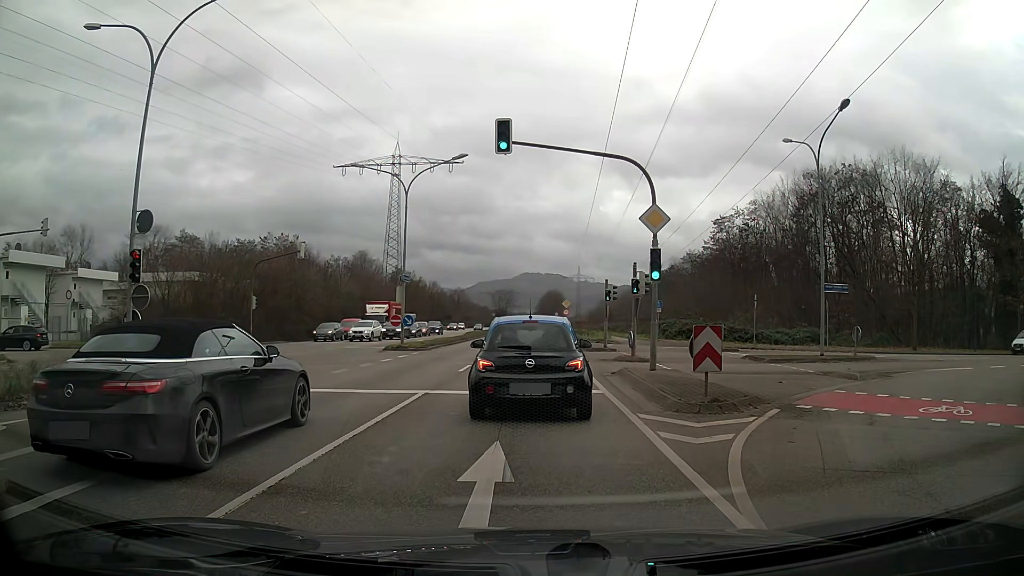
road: trunk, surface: asphalt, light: Day
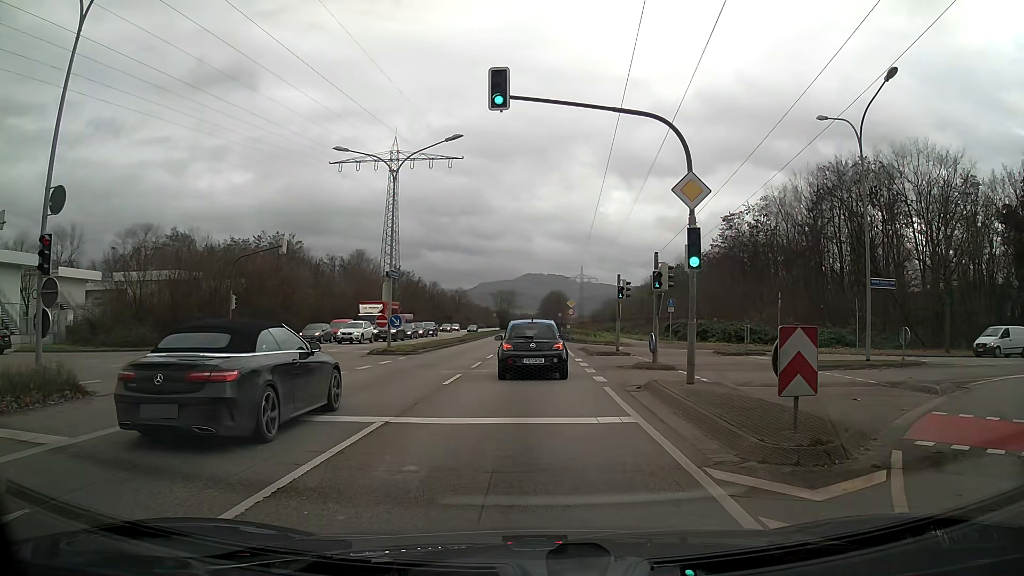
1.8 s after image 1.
(0.0, +4.1) m; 0°
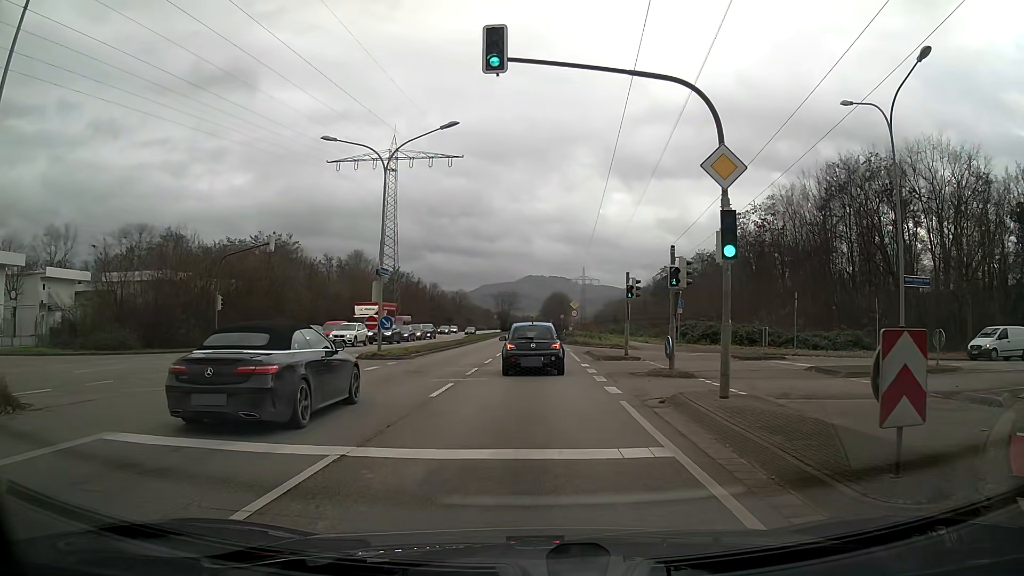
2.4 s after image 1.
(0.0, +2.4) m; 0°
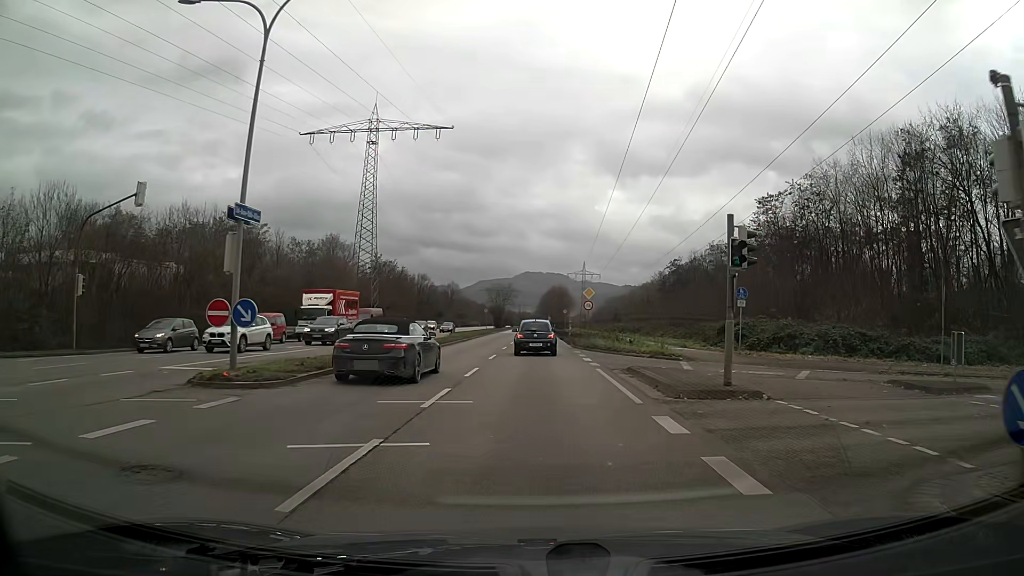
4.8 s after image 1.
(-0.1, +14.8) m; 0°
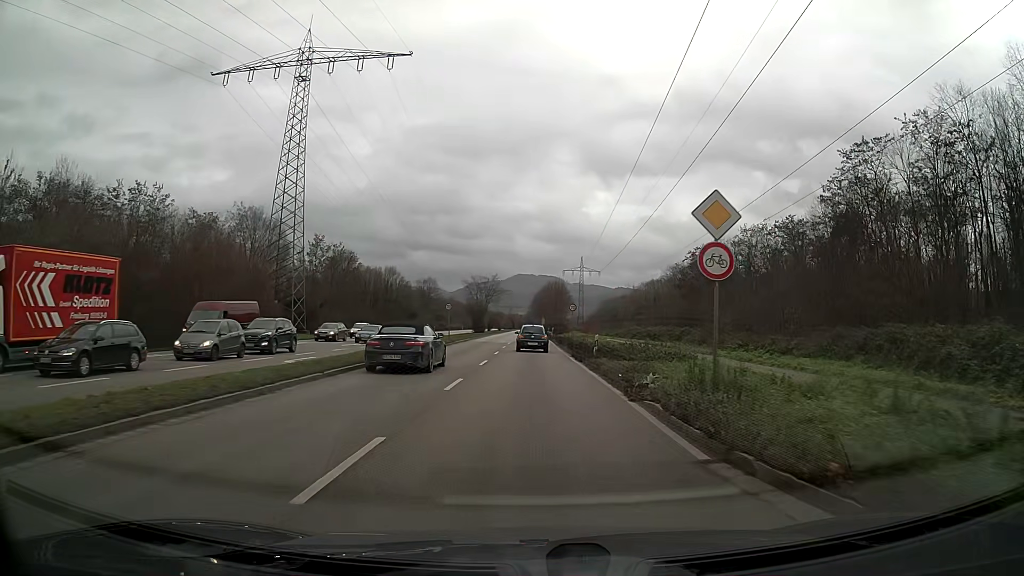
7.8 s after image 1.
(+0.2, +29.4) m; 0°
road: primary
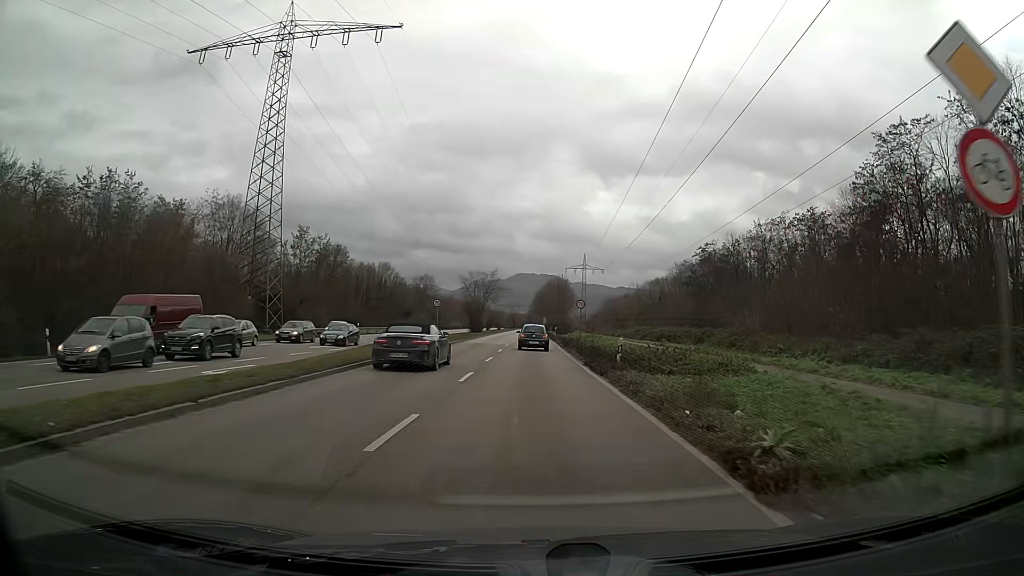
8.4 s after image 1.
(0.0, +6.9) m; 0°
(0, +10) (0, +20) (0, +30) (0, +40) (0, +50) (0, +60) (0, +70) (+1, +80) (+1, +90) (+1, +100) m
